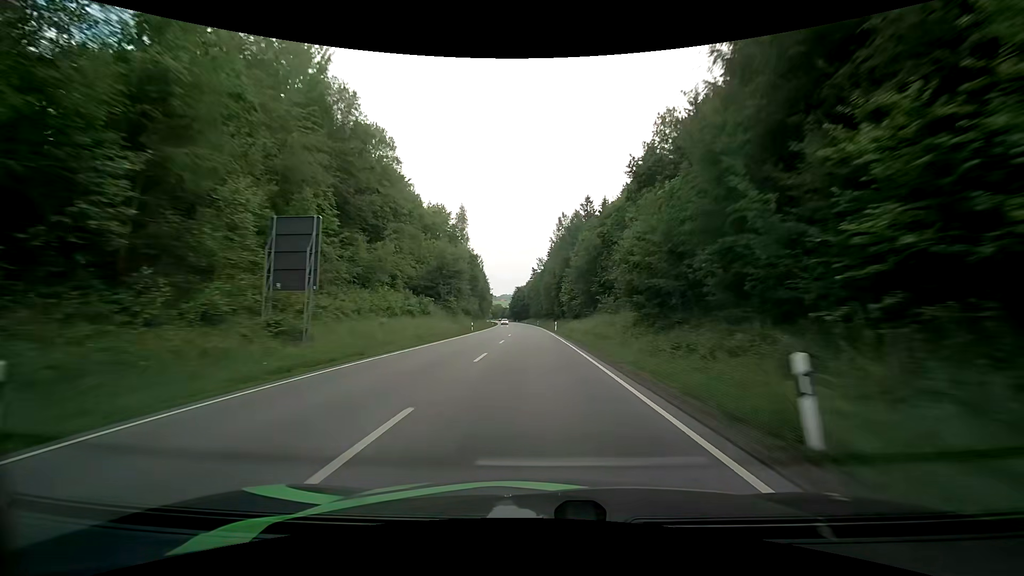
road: primary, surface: asphalt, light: Day
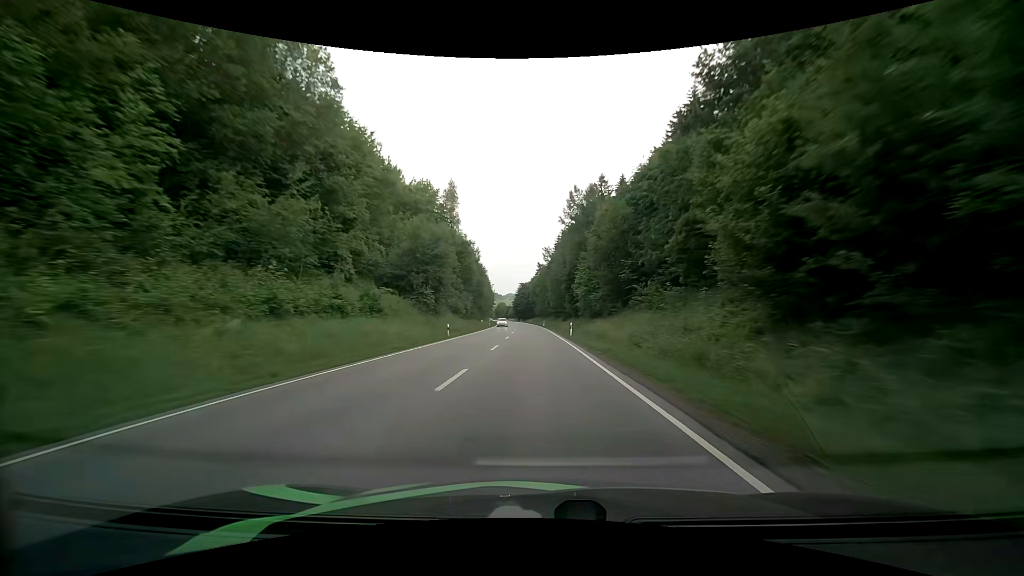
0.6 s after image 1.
(0.0, +17.9) m; -1°
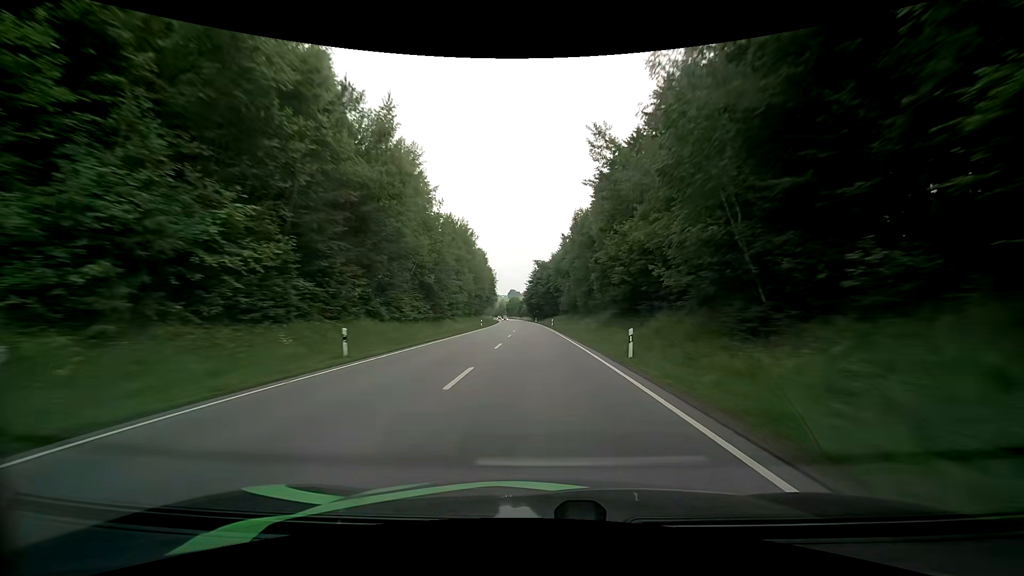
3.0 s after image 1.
(-0.9, +71.1) m; -2°
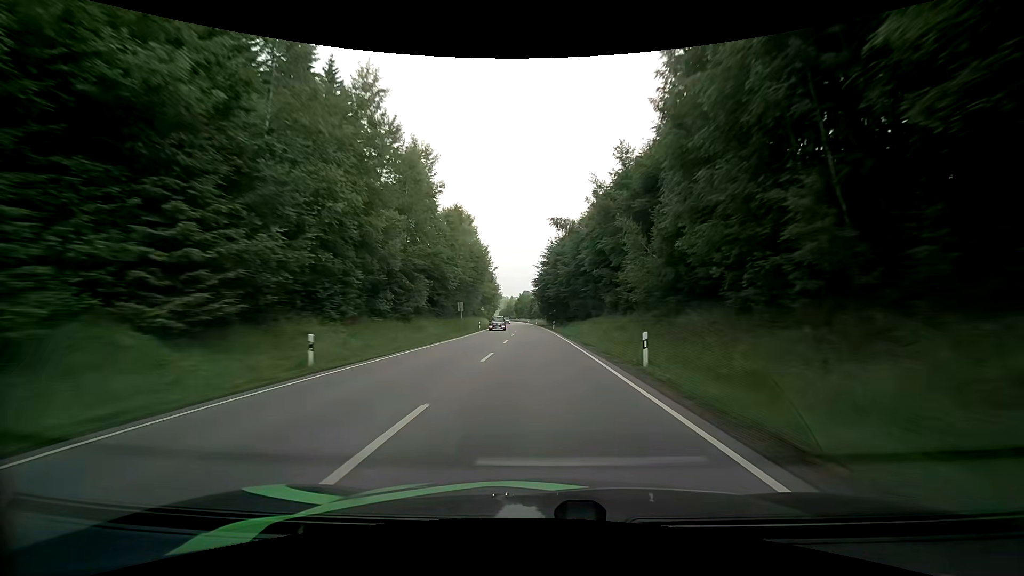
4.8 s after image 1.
(-0.7, +52.6) m; -2°
(0, +10) (0, +20) (0, +30) (0, +40) (-1, +50) (-1, +60) (-1, +70) (-1, +80) (-2, +90) (-2, +100) m
